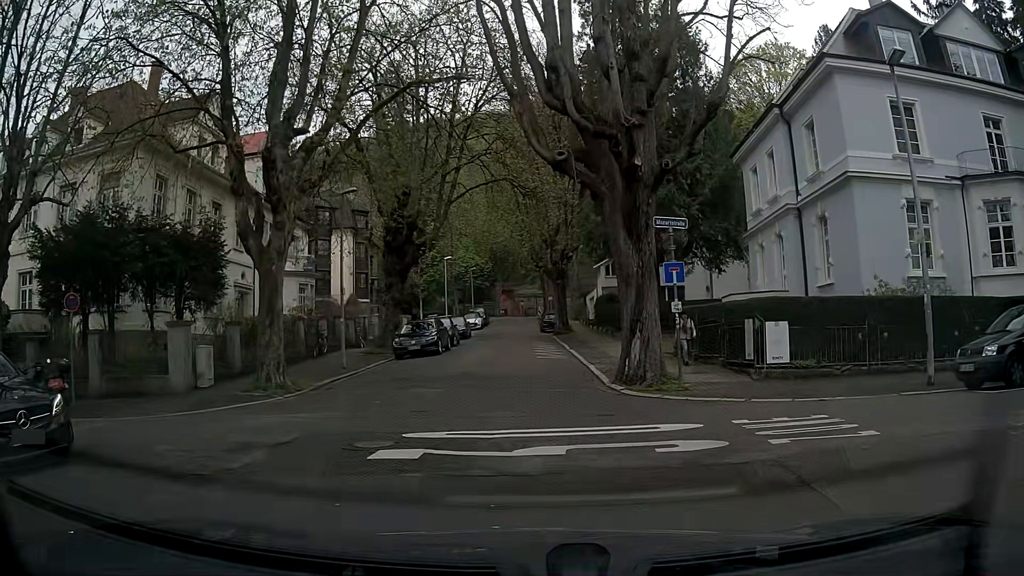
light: Day
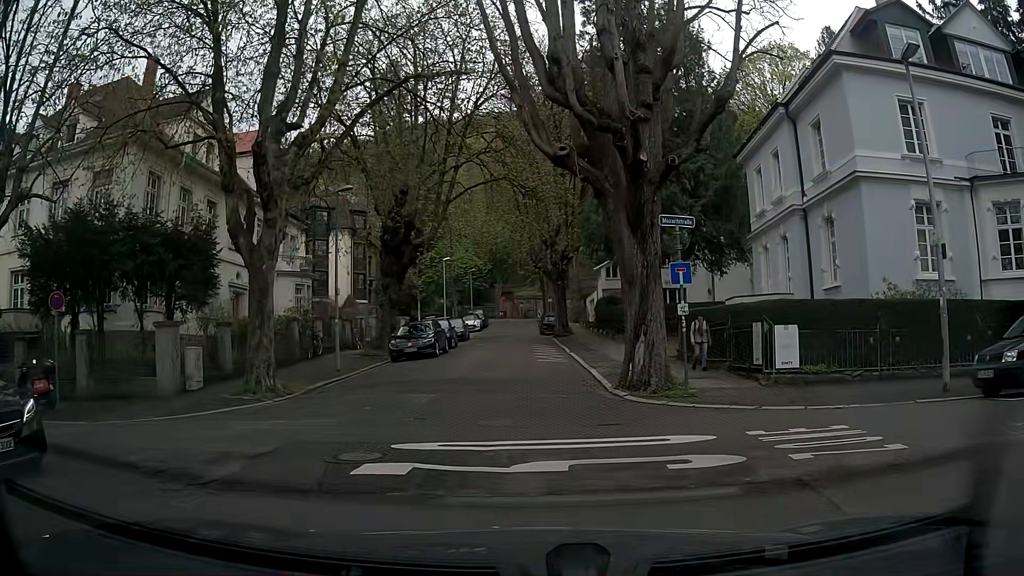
(0.0, +0.6) m; 0°
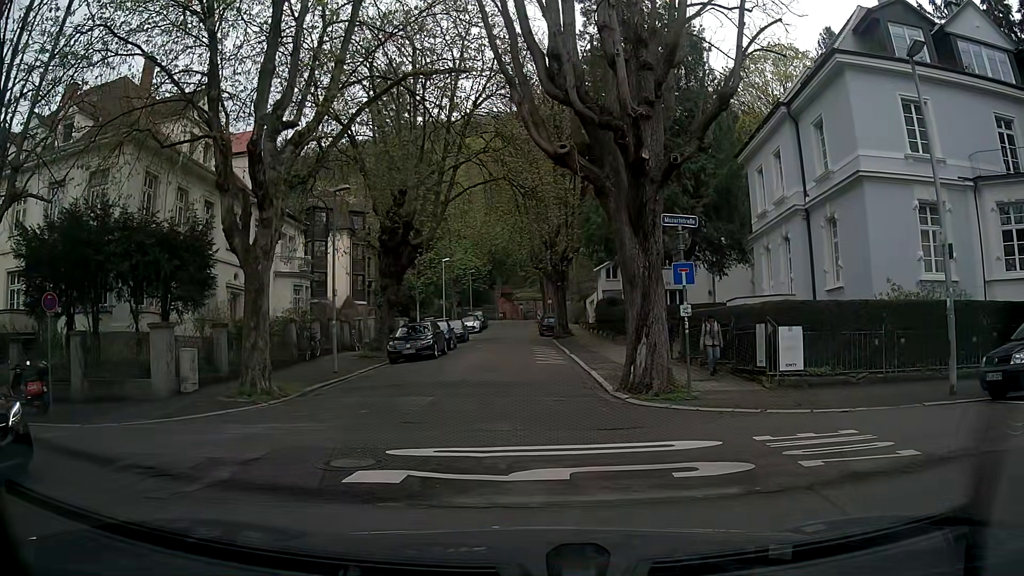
(0.0, +0.2) m; 0°
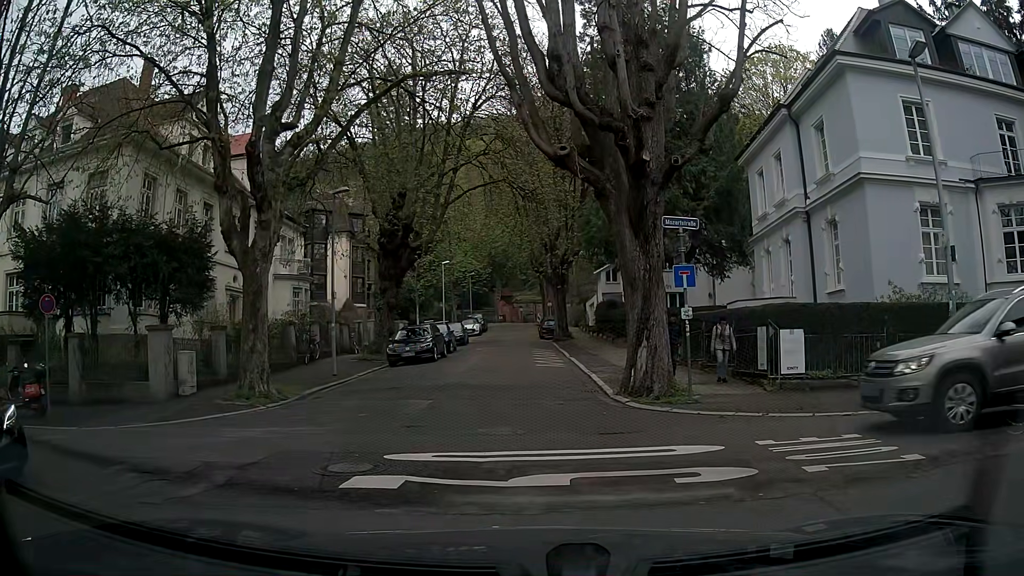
(0.0, +0.1) m; 0°
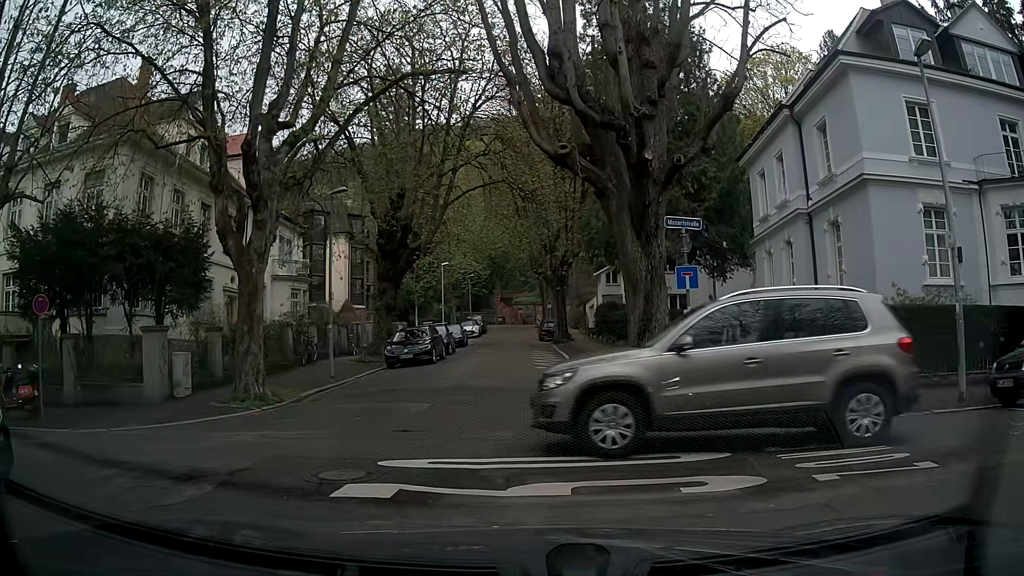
(0.0, +0.3) m; 0°
